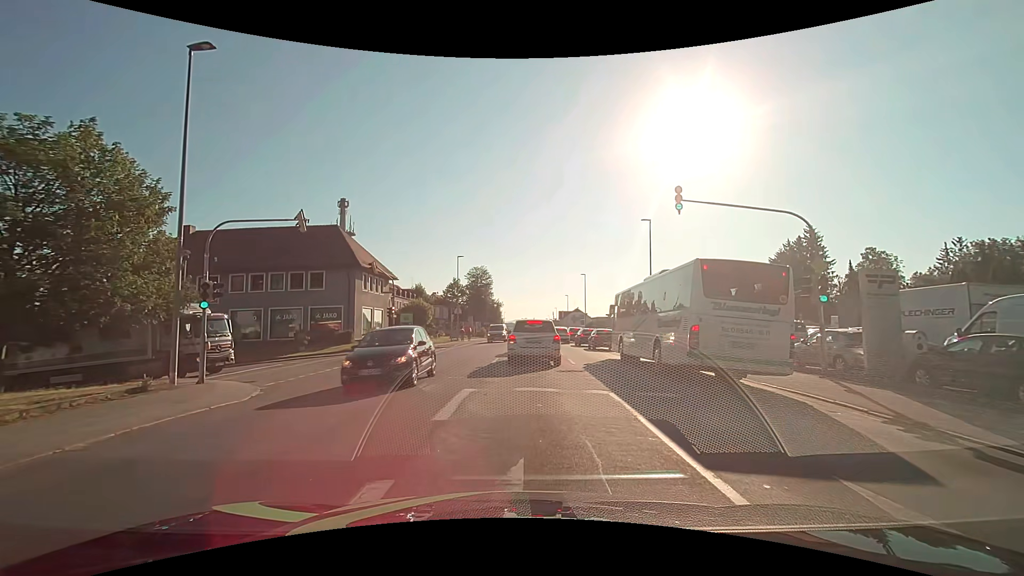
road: tertiary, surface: asphalt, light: Day
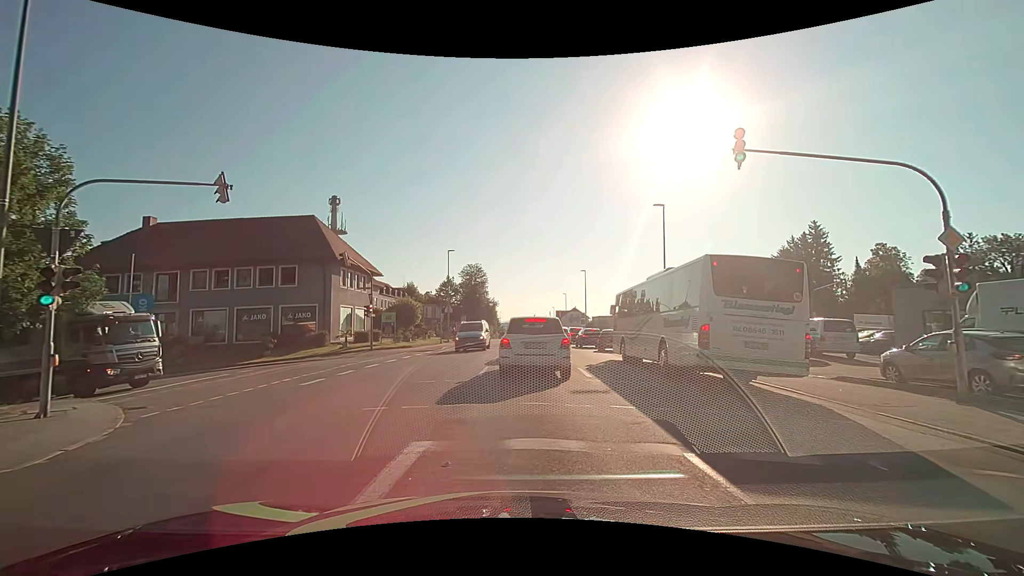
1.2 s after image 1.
(0.0, +4.7) m; +1°
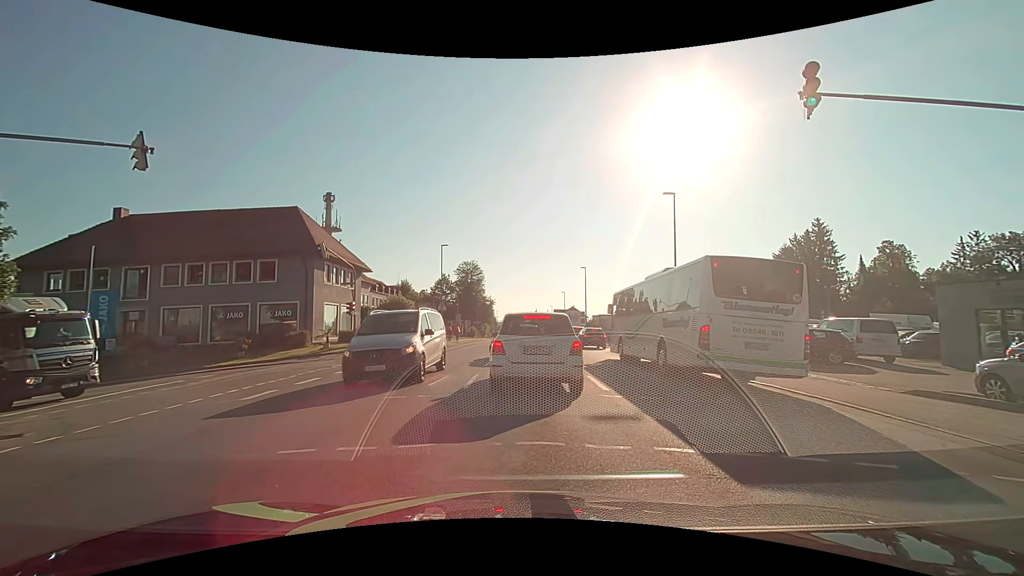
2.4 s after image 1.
(-0.1, +2.8) m; -1°
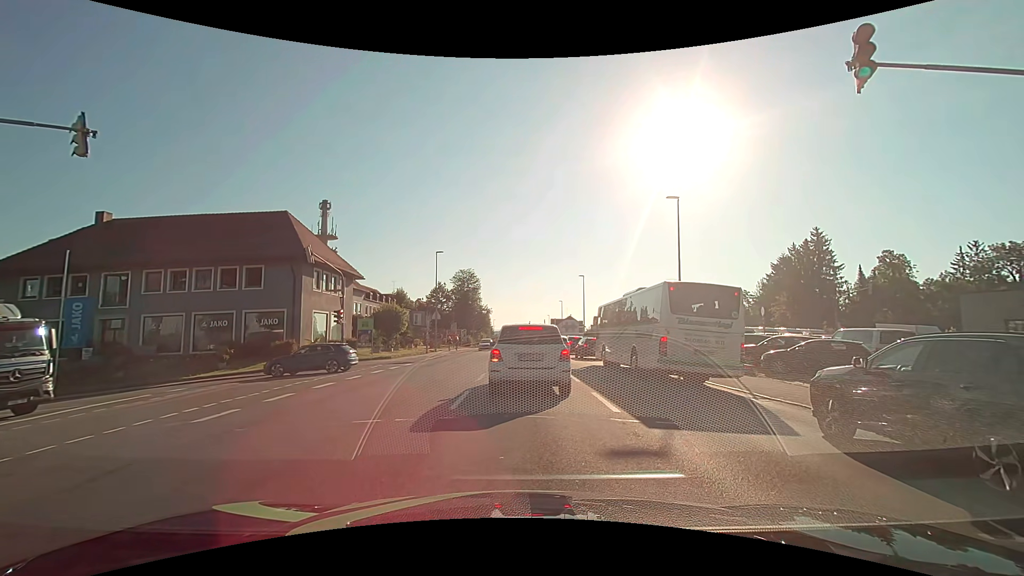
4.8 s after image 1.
(0.0, +1.6) m; +3°
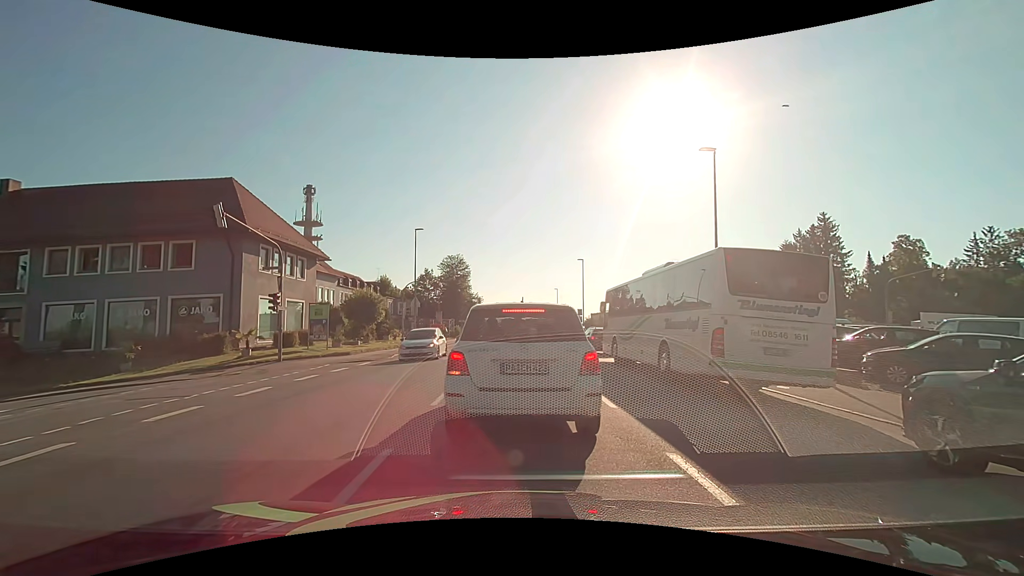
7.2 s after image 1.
(-0.2, +6.9) m; +1°
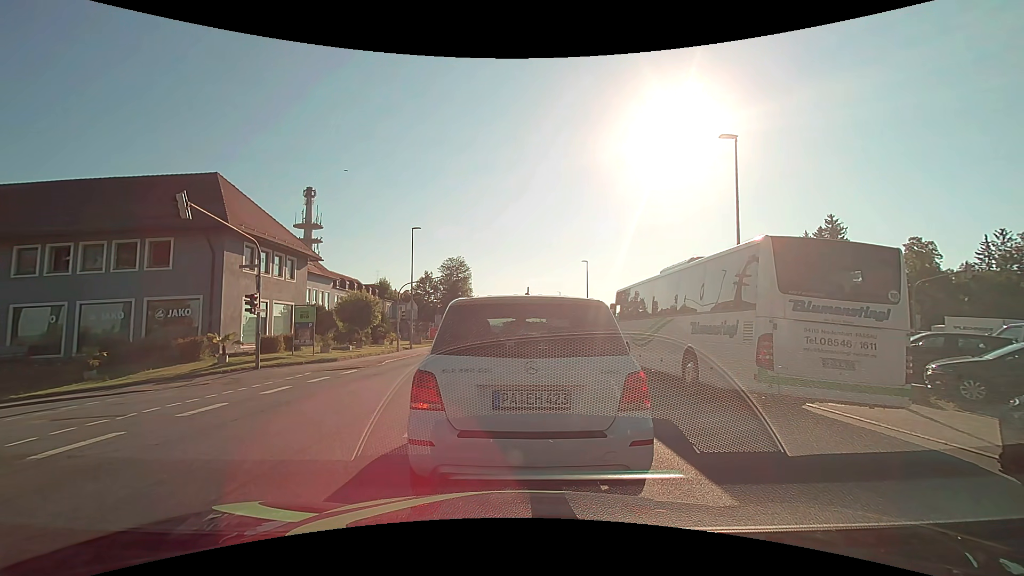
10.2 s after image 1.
(0.0, +2.1) m; 0°
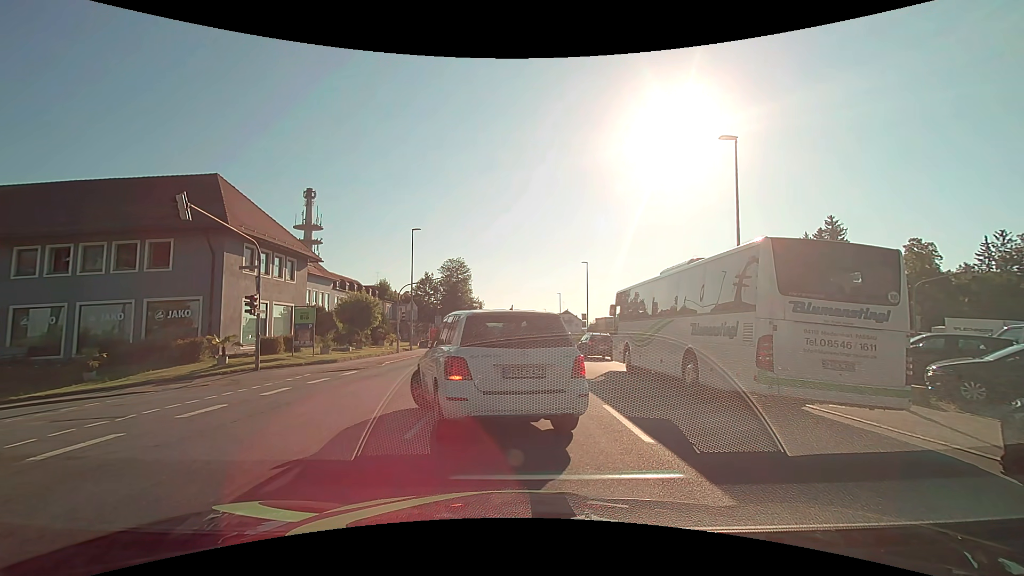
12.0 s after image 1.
(0.0, 0.0) m; 0°
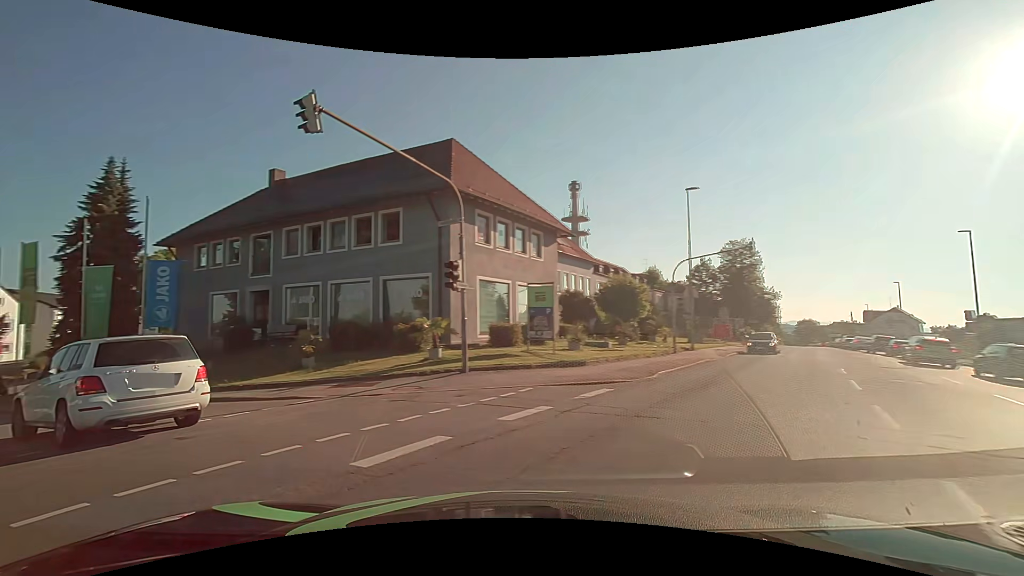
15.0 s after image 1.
(-1.7, +10.1) m; -29°
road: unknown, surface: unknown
